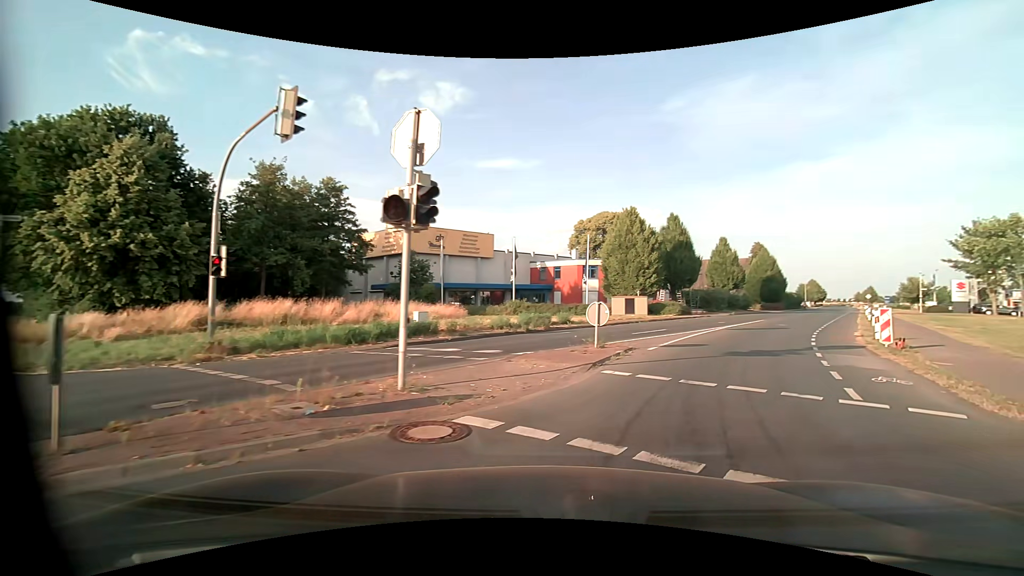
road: unclassified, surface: asphalt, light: Day
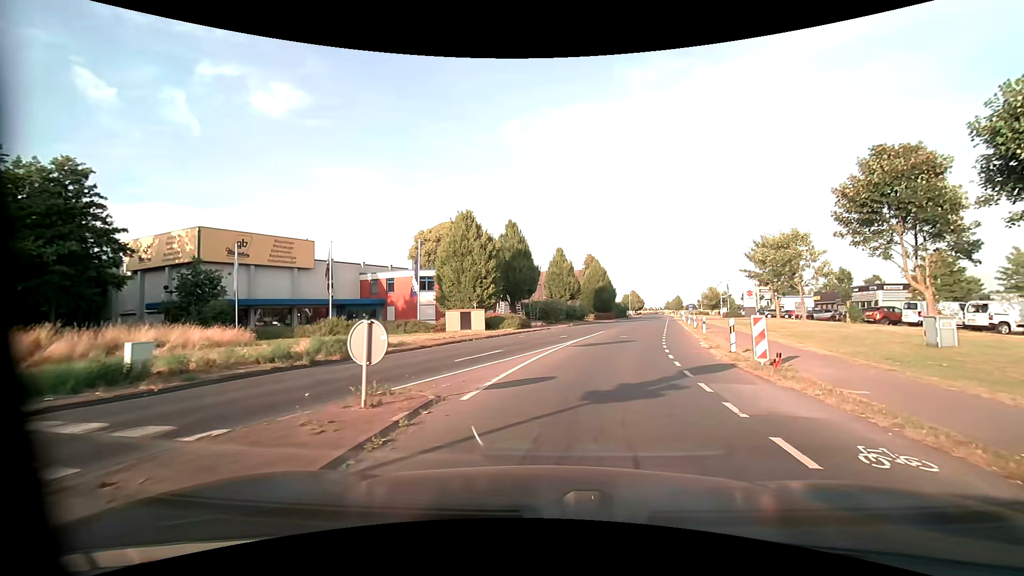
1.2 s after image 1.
(+1.1, +5.9) m; +18°
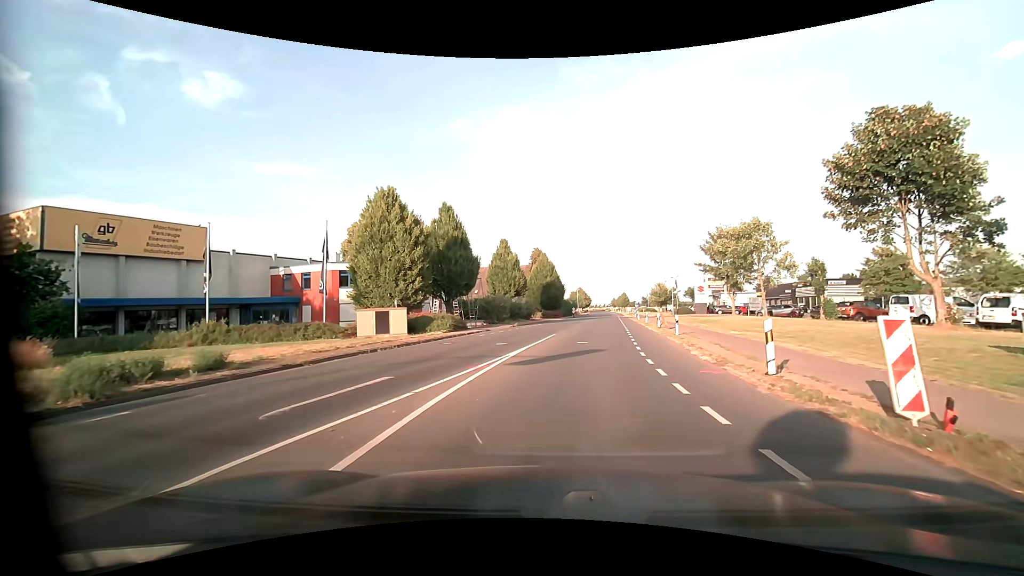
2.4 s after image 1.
(+0.3, +7.2) m; +5°
(+1, +10) (+2, +20) (+3, +30) (+4, +40) (+6, +50) (+7, +60) (+9, +69) (+10, +79) (+11, +89) (+13, +99) m
